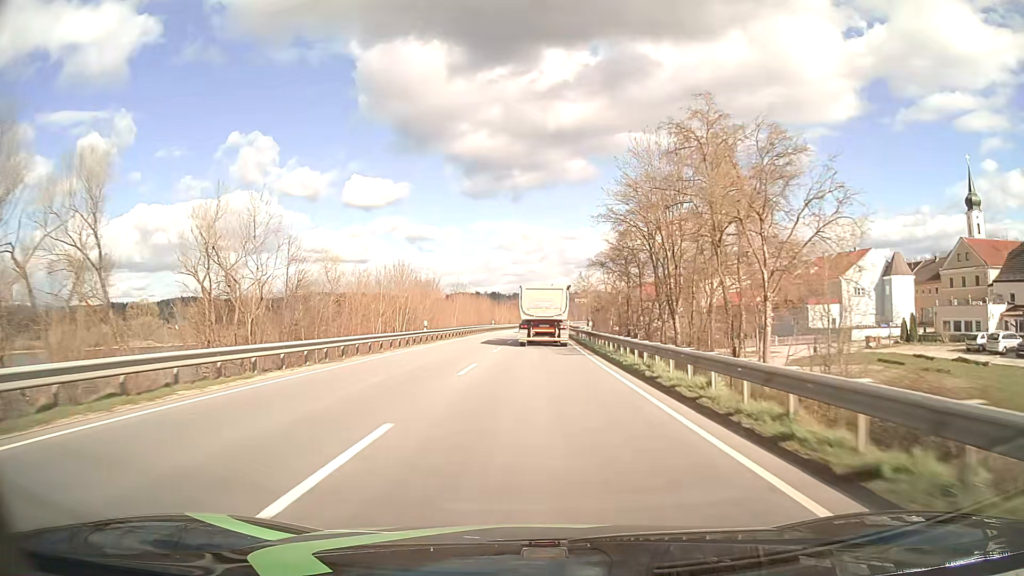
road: primary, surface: asphalt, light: Day
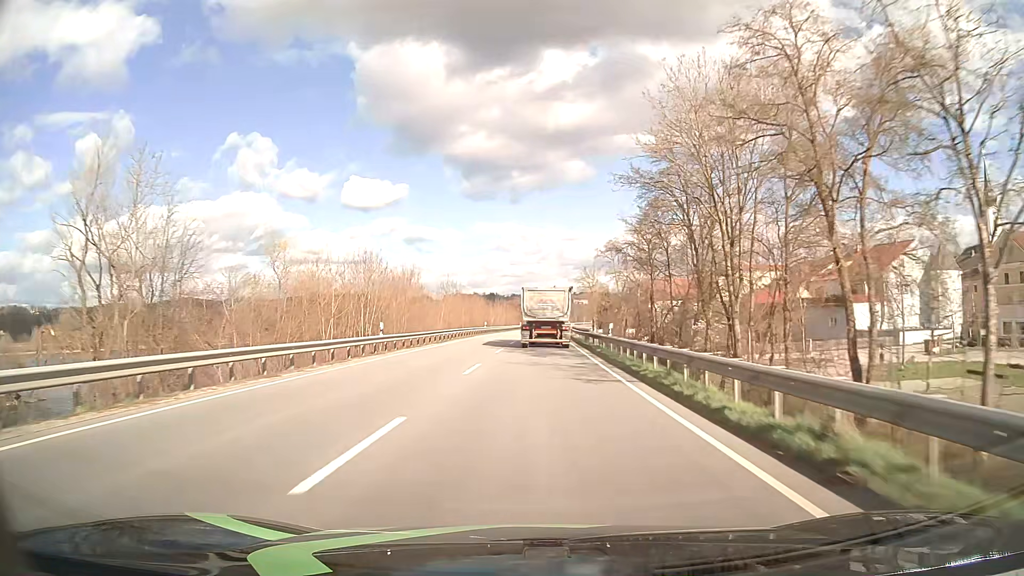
(0.0, +11.5) m; 0°
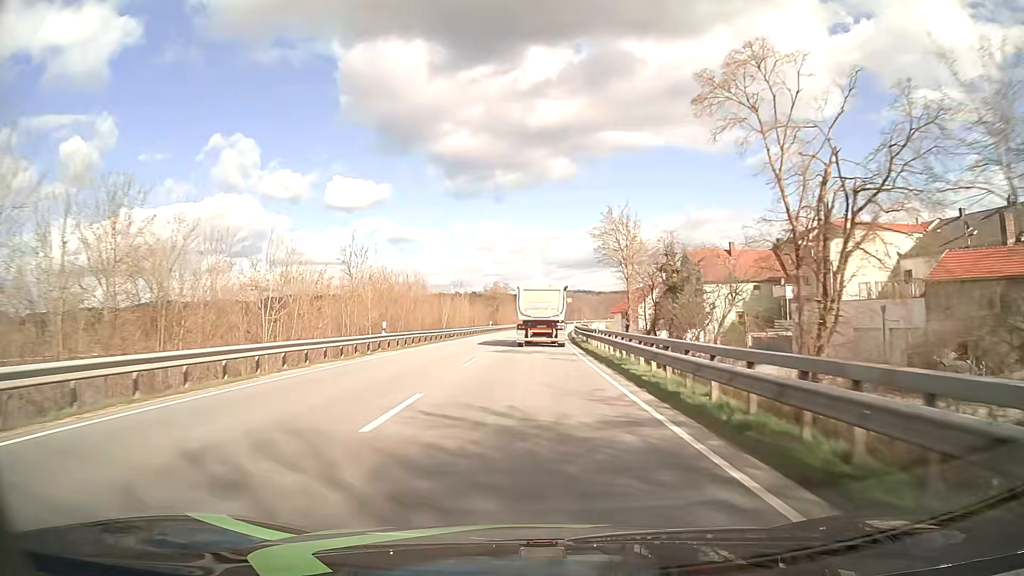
(+0.6, +46.0) m; +1°
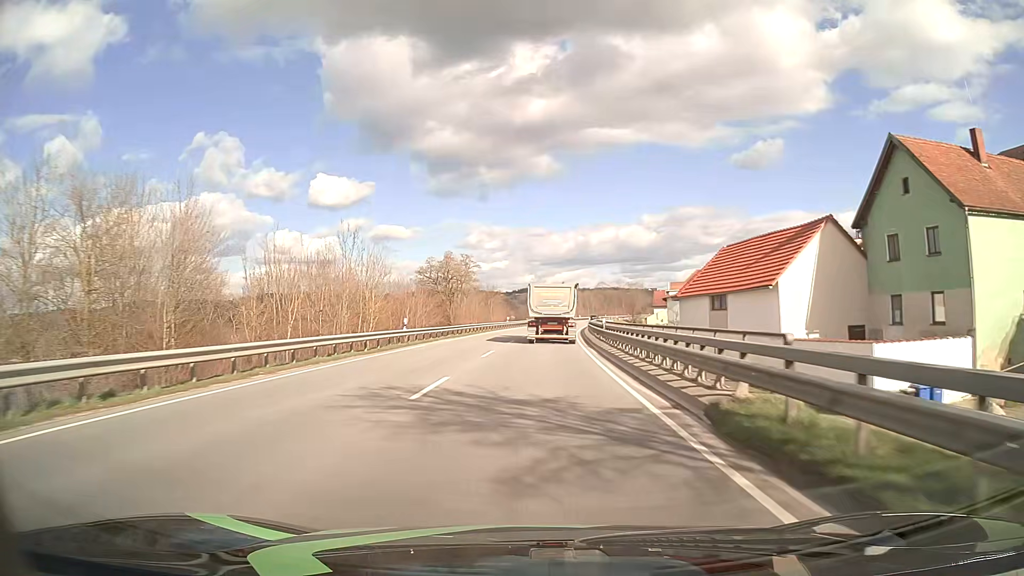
(+0.5, +45.8) m; +1°
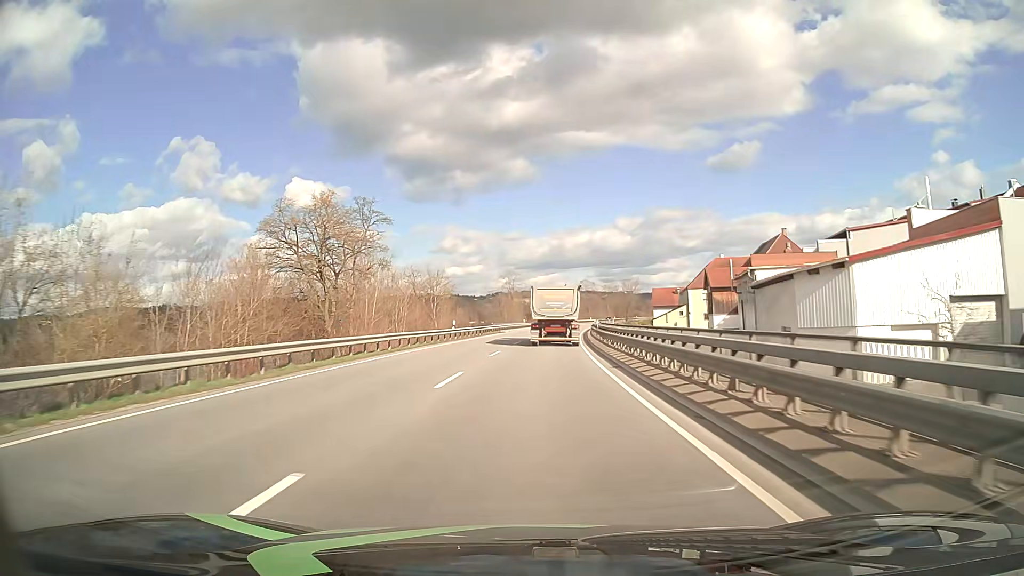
(+0.6, +34.3) m; +2°
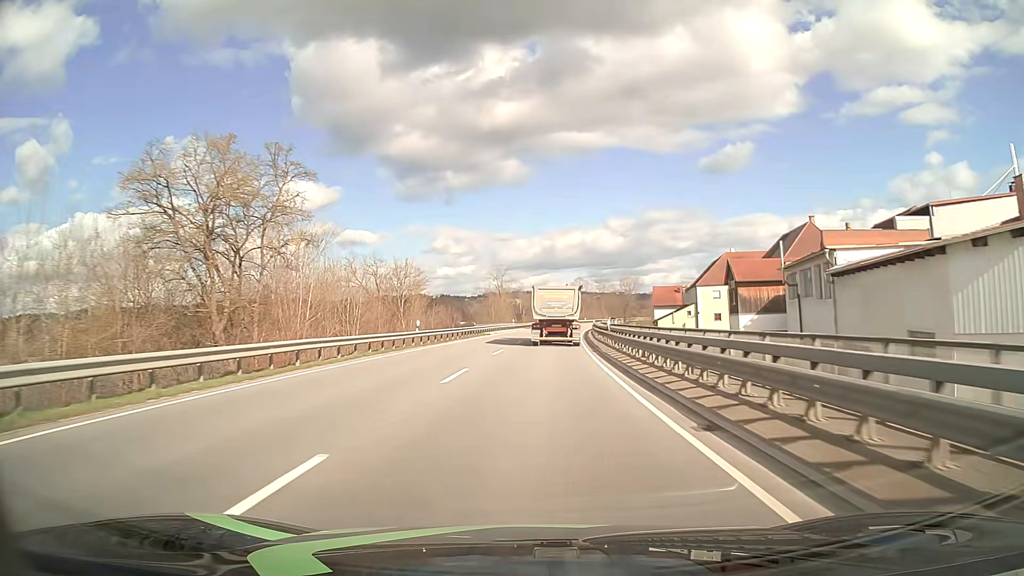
(+0.1, +11.4) m; +1°
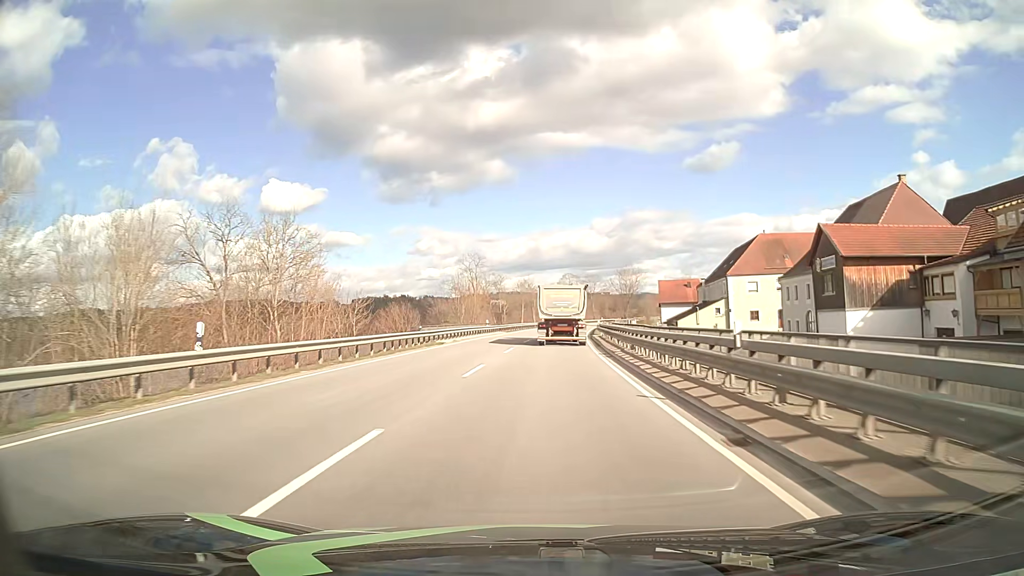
(+0.3, +22.8) m; +1°
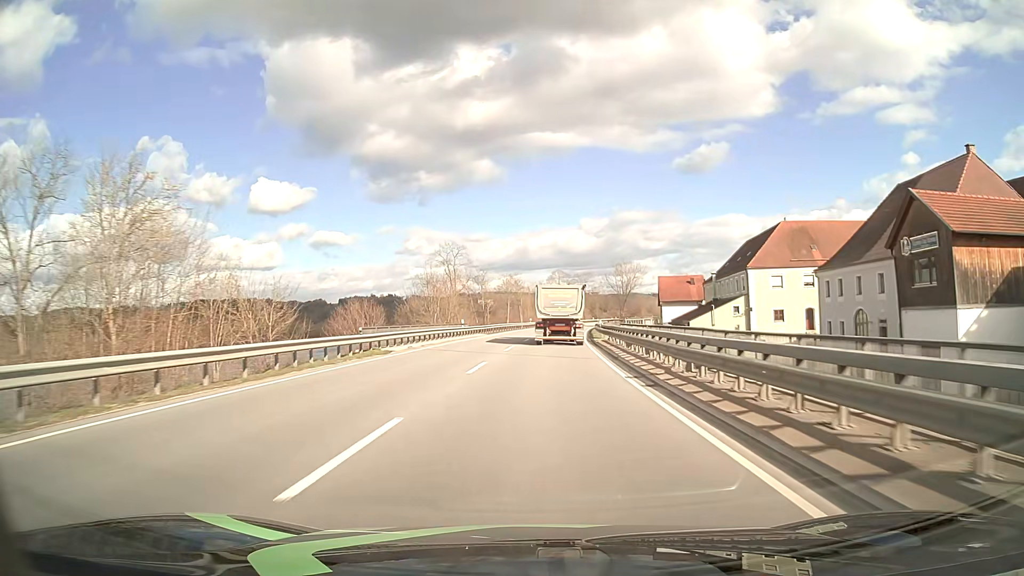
(+0.1, +11.4) m; +1°
